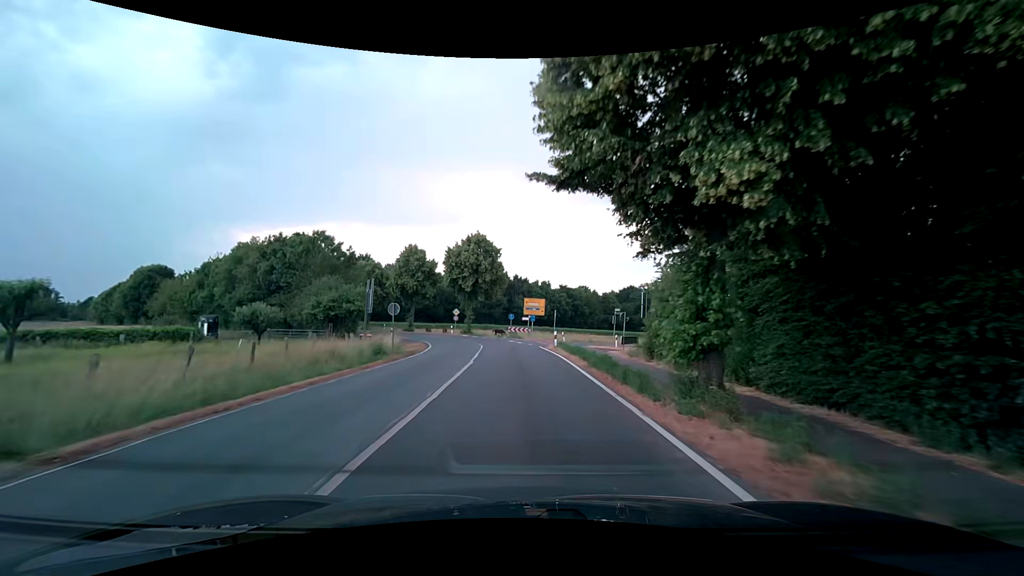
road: secondary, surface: asphalt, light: Day
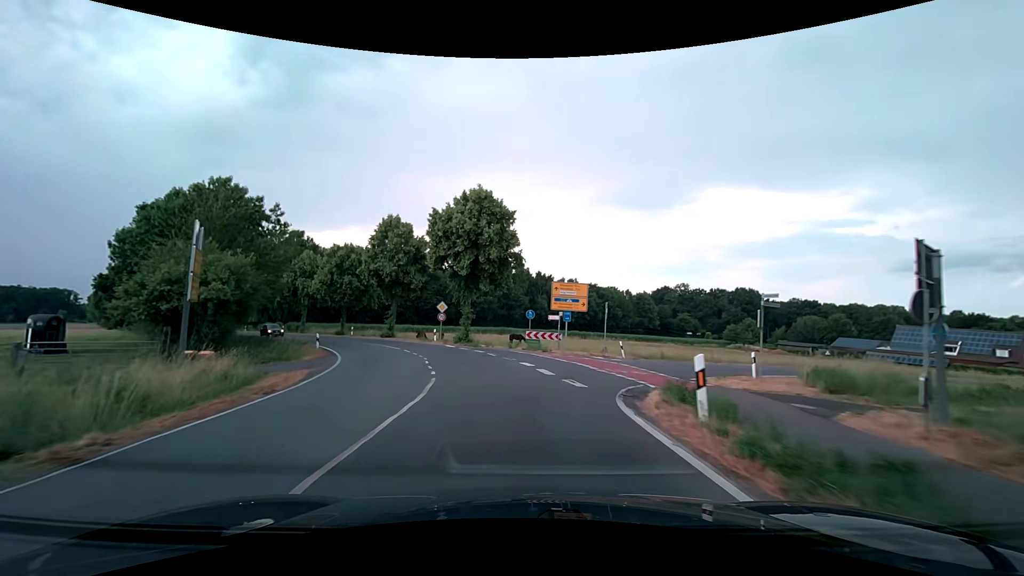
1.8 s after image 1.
(-0.1, +22.5) m; -2°
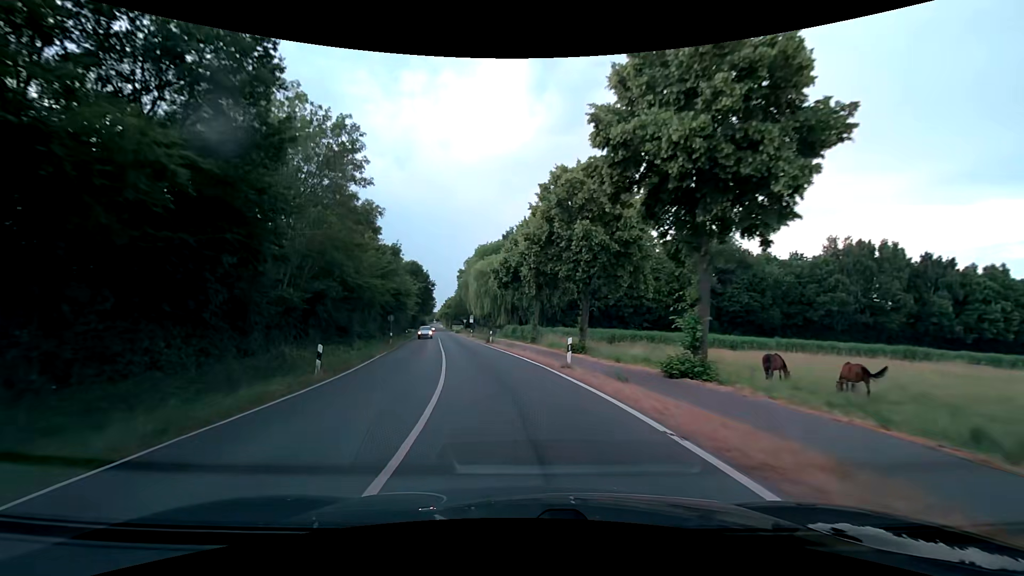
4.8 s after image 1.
(-9.5, +37.7) m; -31°
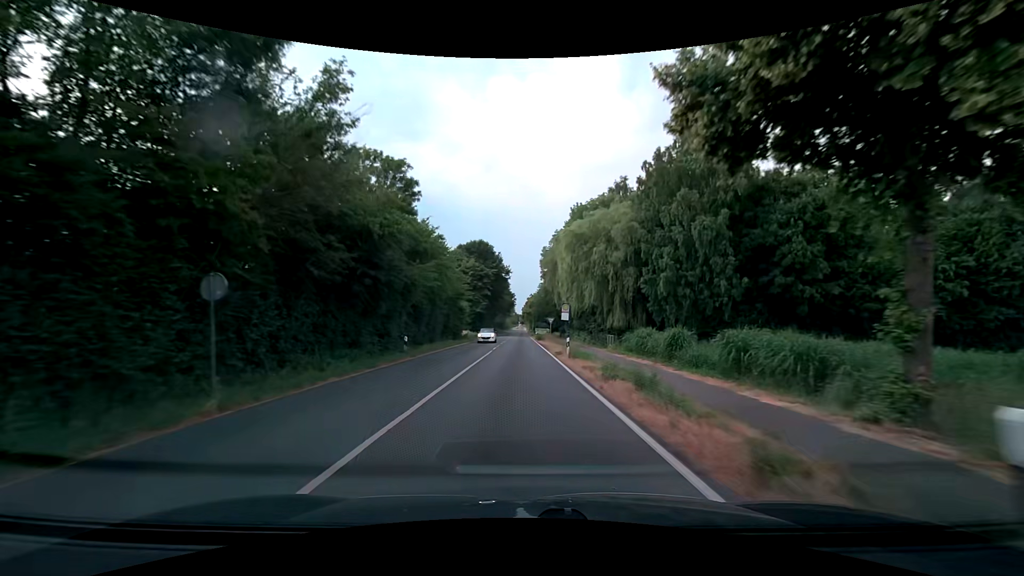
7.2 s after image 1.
(-4.5, +38.8) m; -10°
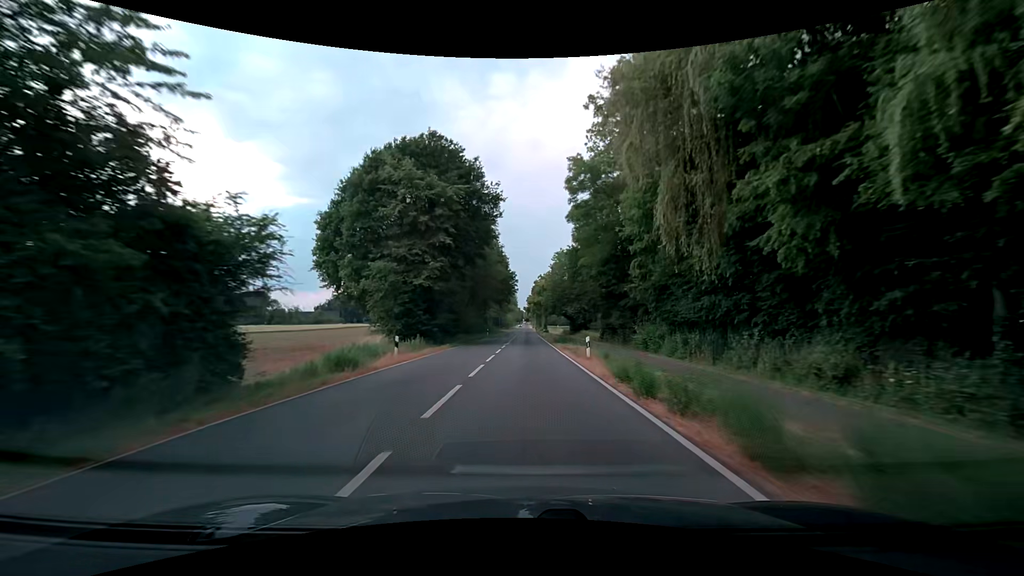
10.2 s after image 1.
(-0.7, +55.9) m; -1°
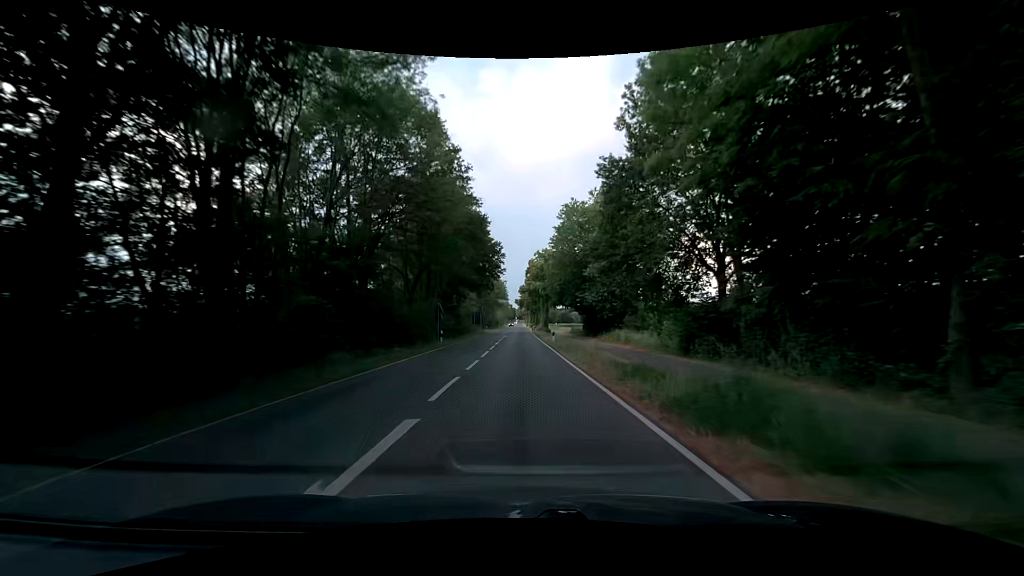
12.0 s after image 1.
(+0.3, +35.2) m; +2°
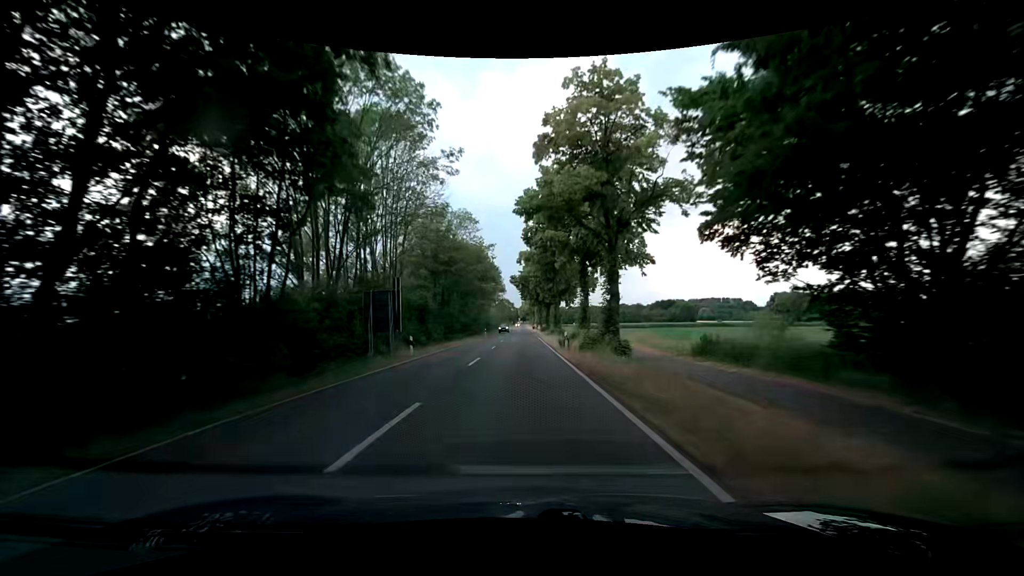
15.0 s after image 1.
(-0.7, +59.7) m; -1°
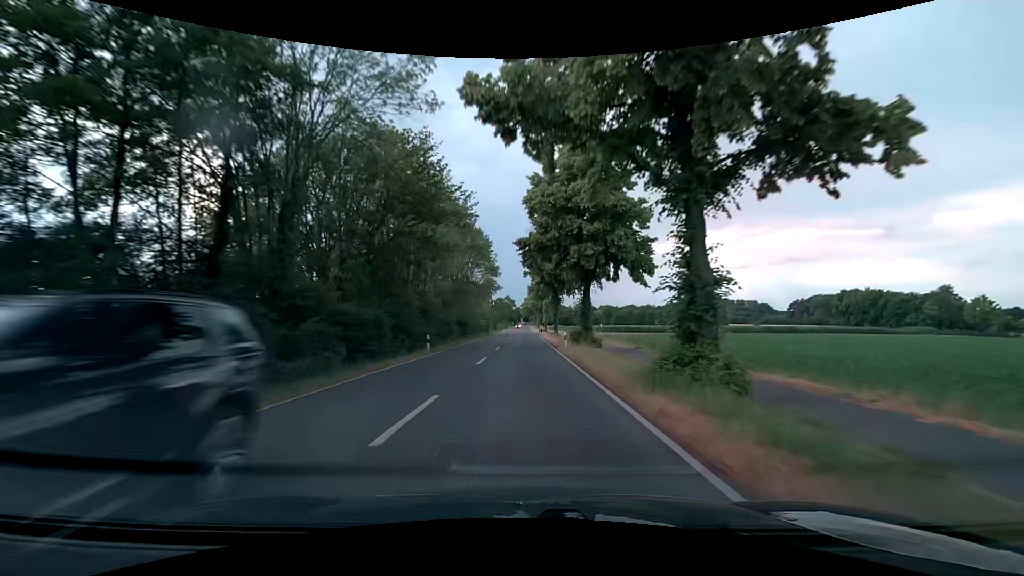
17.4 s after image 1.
(-0.3, +47.2) m; 0°
(0, +10) (0, +20) (0, +30) (0, +40) (0, +50) (0, +60) (0, +70) (0, +80) (0, +90) (0, +100) m
